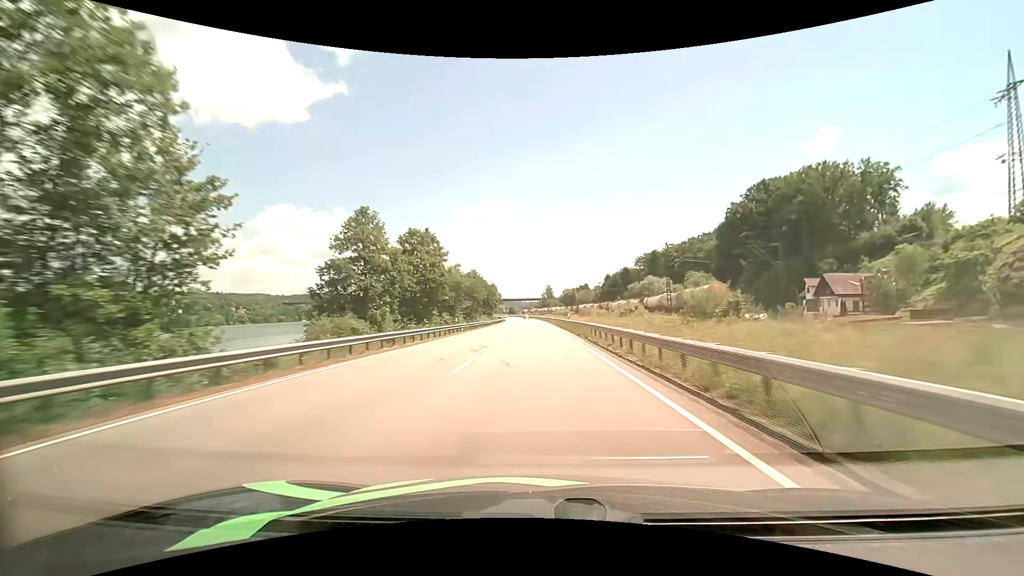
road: primary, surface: asphalt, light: Day
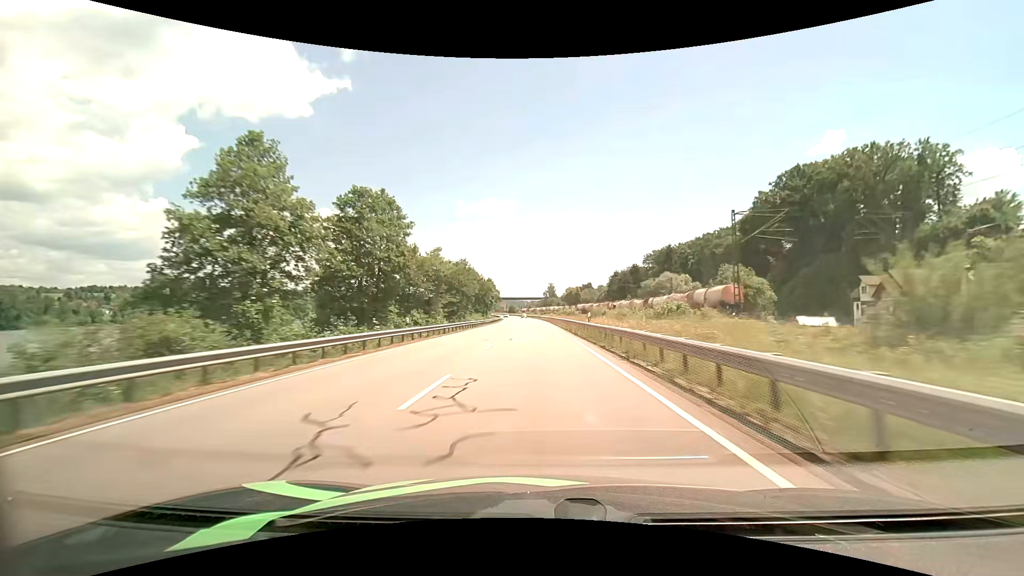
(0.0, +16.5) m; 0°
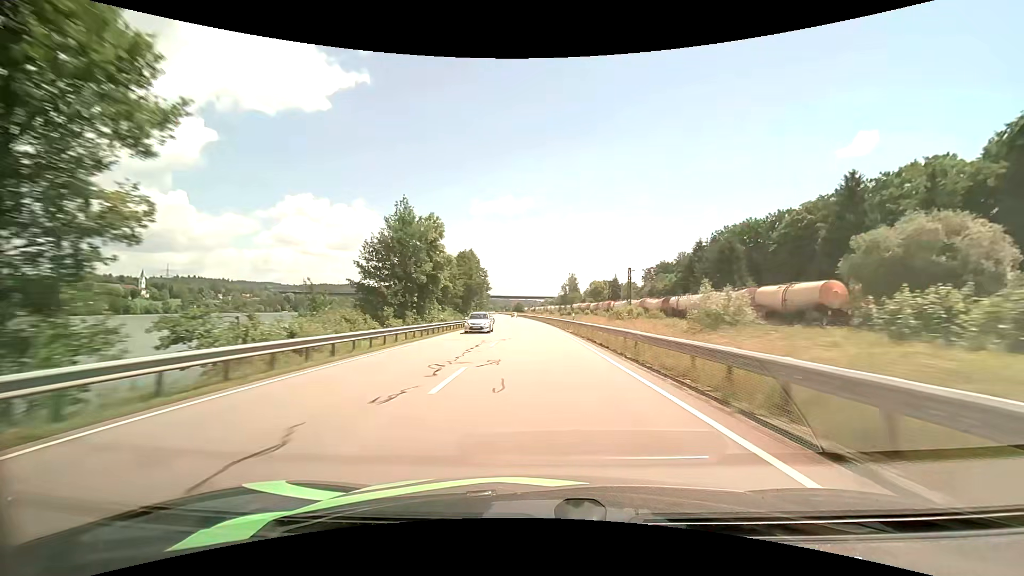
(-1.0, +82.0) m; -2°
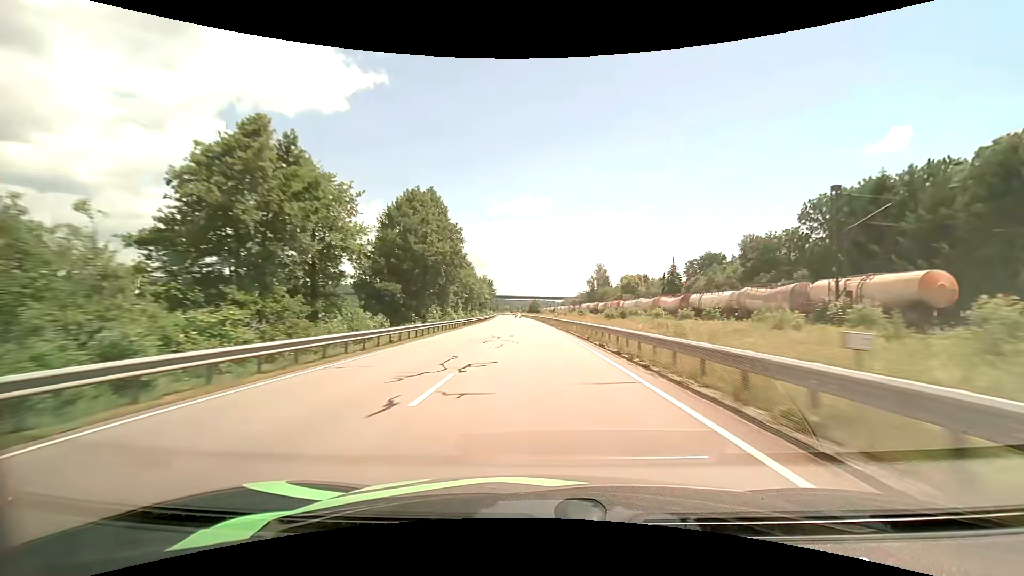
(-0.7, +48.9) m; -2°
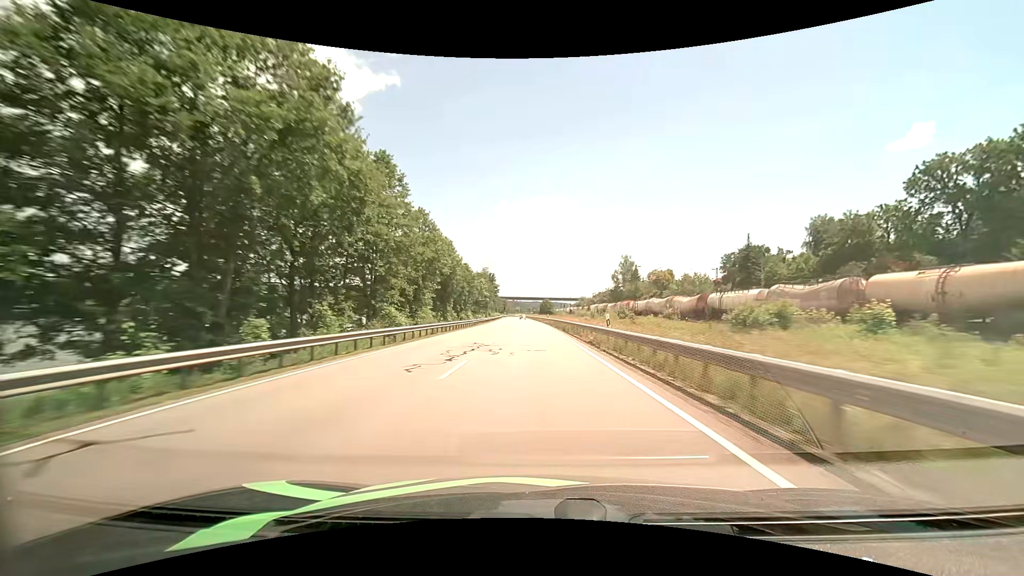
(-0.3, +32.8) m; -1°
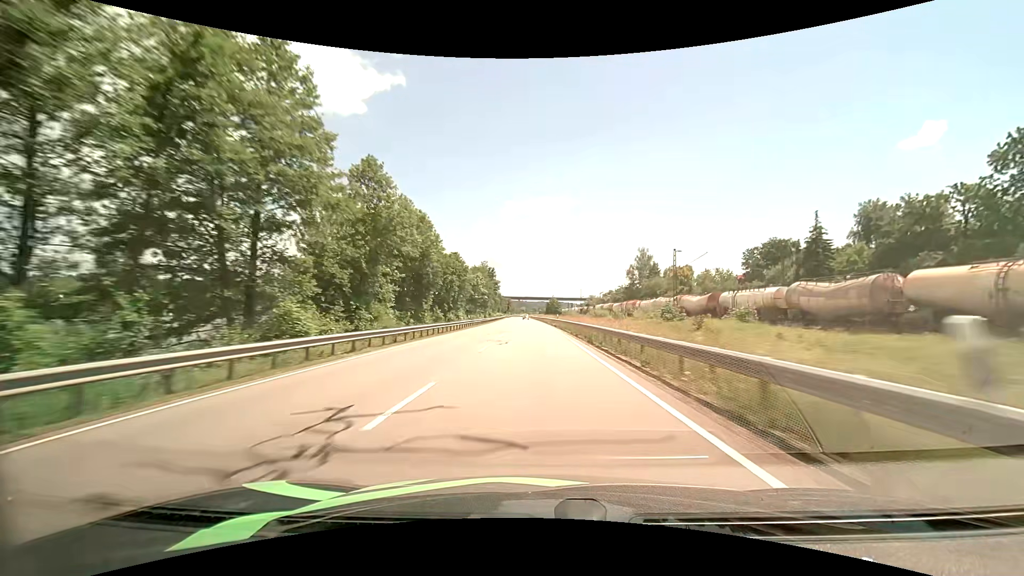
(-0.1, +16.5) m; -1°
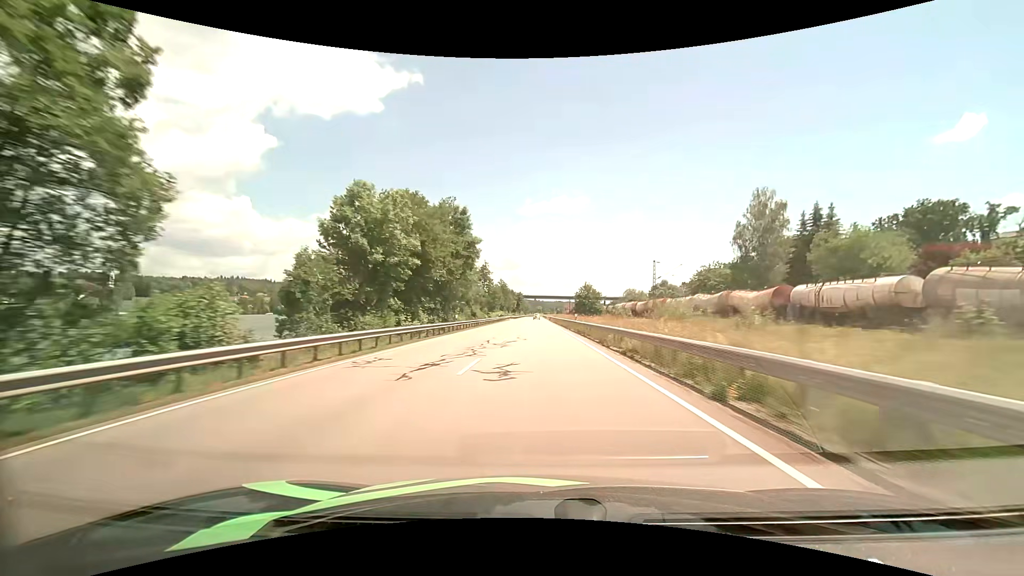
(-1.2, +66.5) m; -2°
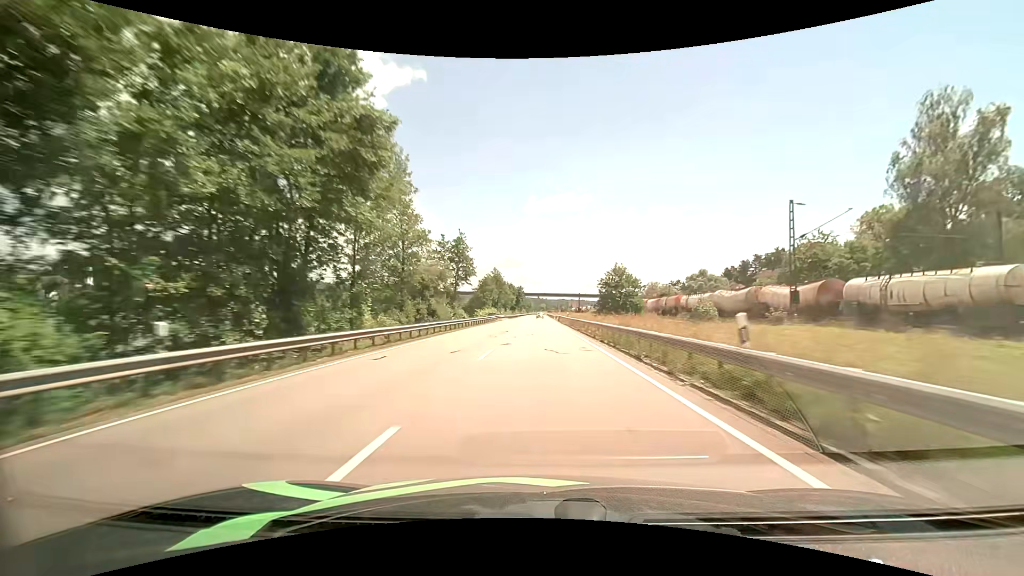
(-0.1, +32.9) m; 0°
(0, +10) (0, +20) (0, +30) (0, +40) (0, +50) (0, +60) (0, +70) (0, +80) (0, +90) (0, +100) m
